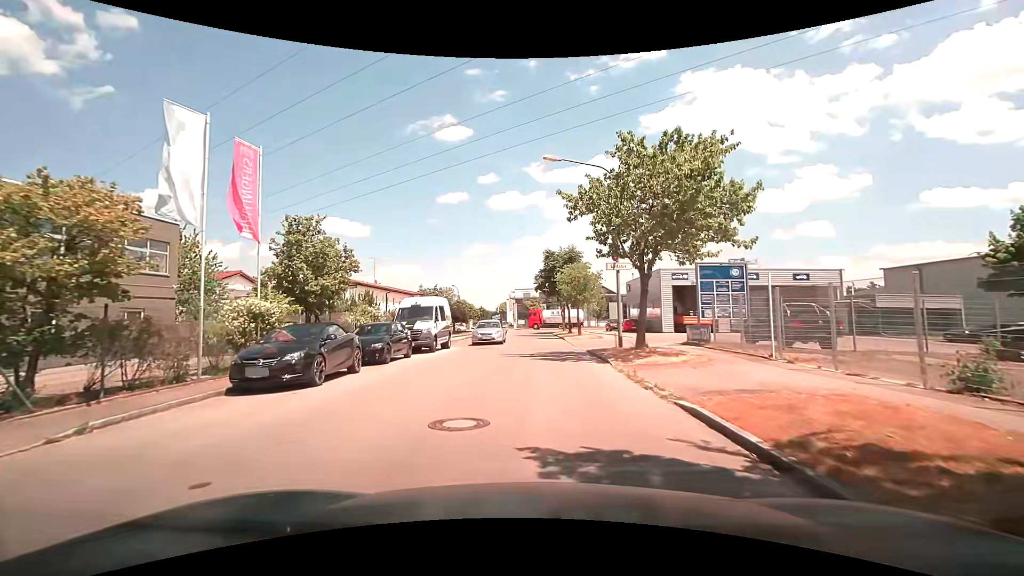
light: Day
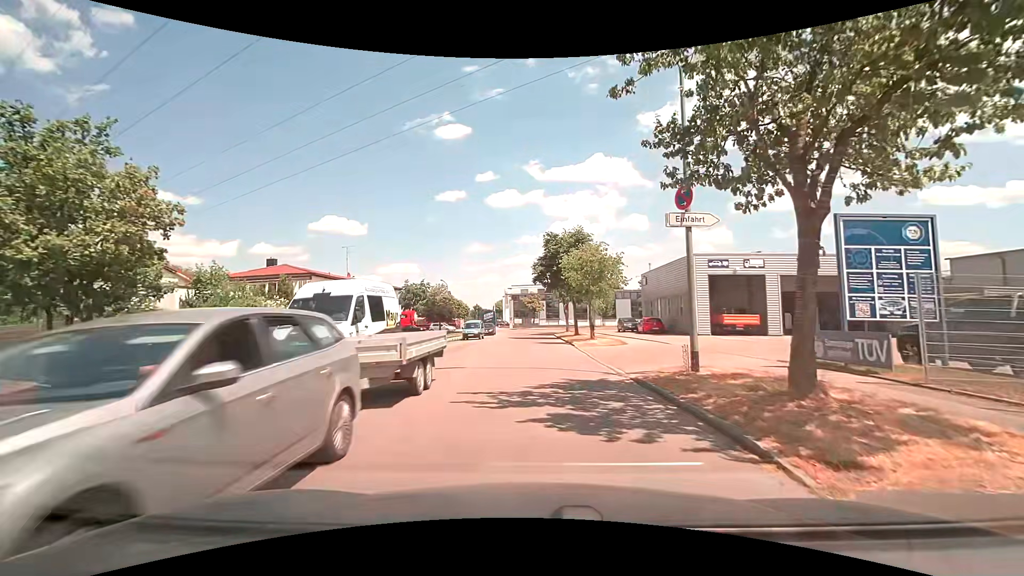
(0.0, +10.0) m; +1°
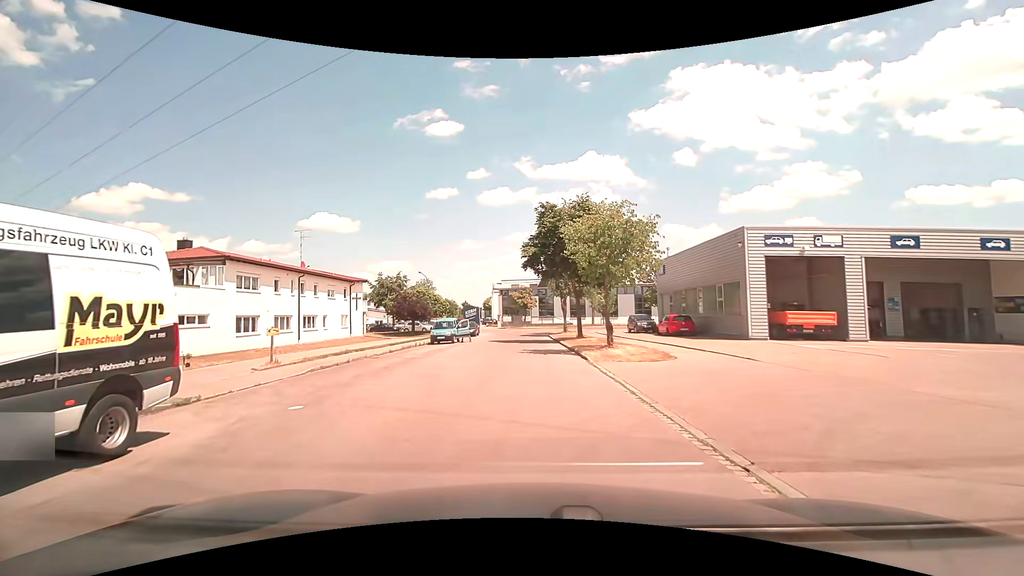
(0.0, +10.3) m; +2°
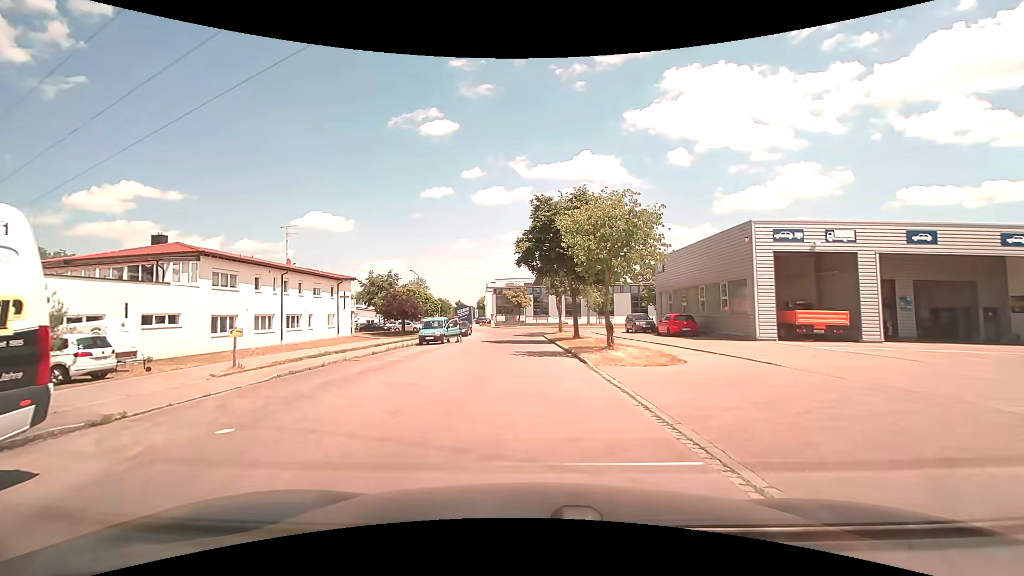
(0.0, +1.7) m; 0°
